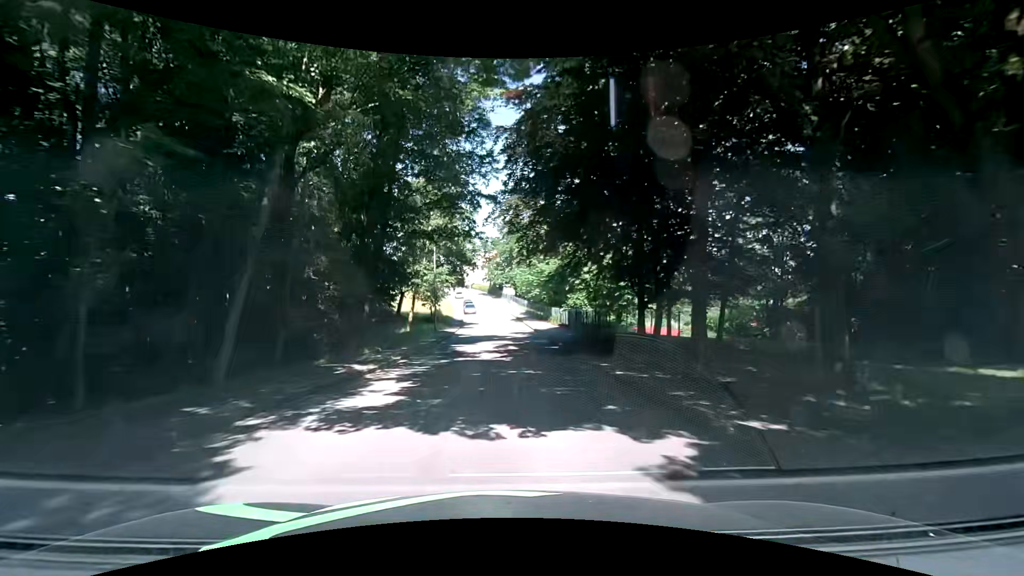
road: unclassified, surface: asphalt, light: Day
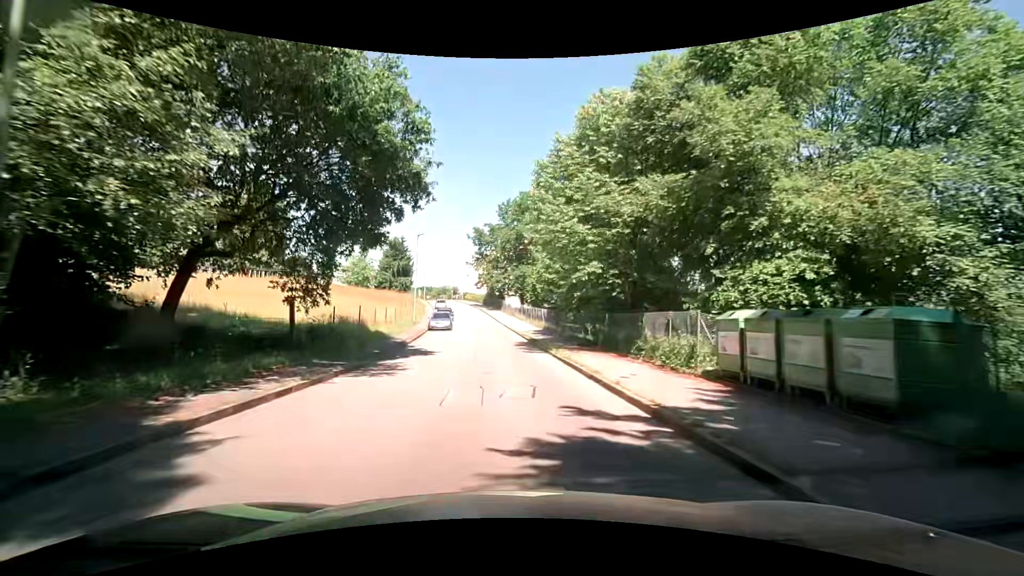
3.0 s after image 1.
(-0.1, +33.9) m; +1°
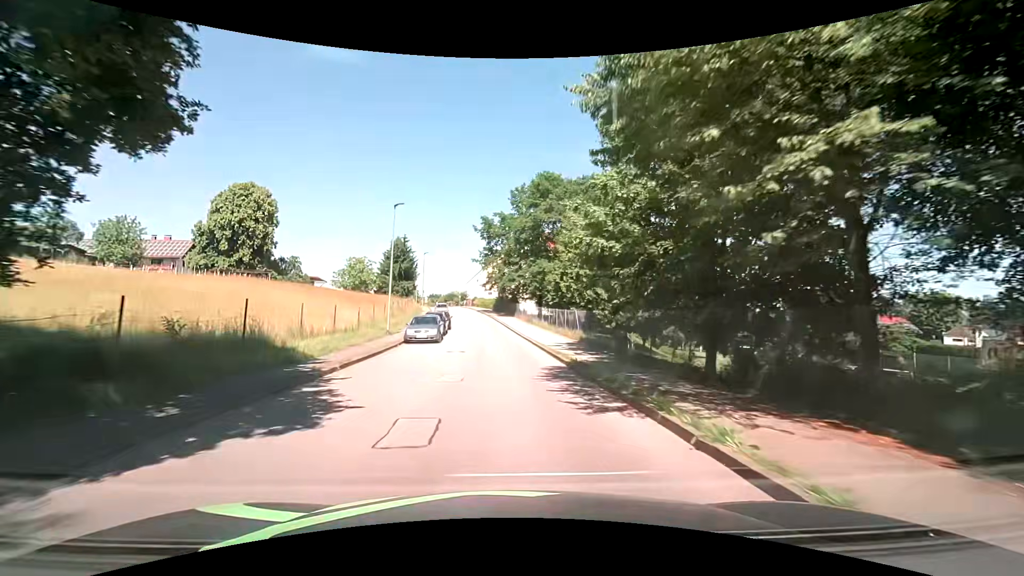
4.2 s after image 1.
(-0.4, +13.5) m; -2°
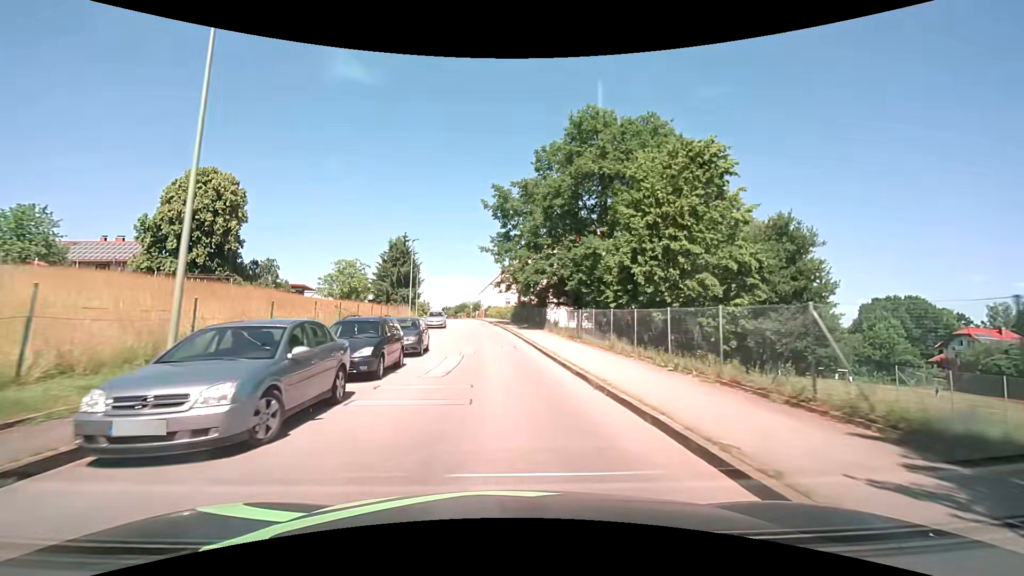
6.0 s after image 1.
(-0.5, +20.3) m; -3°
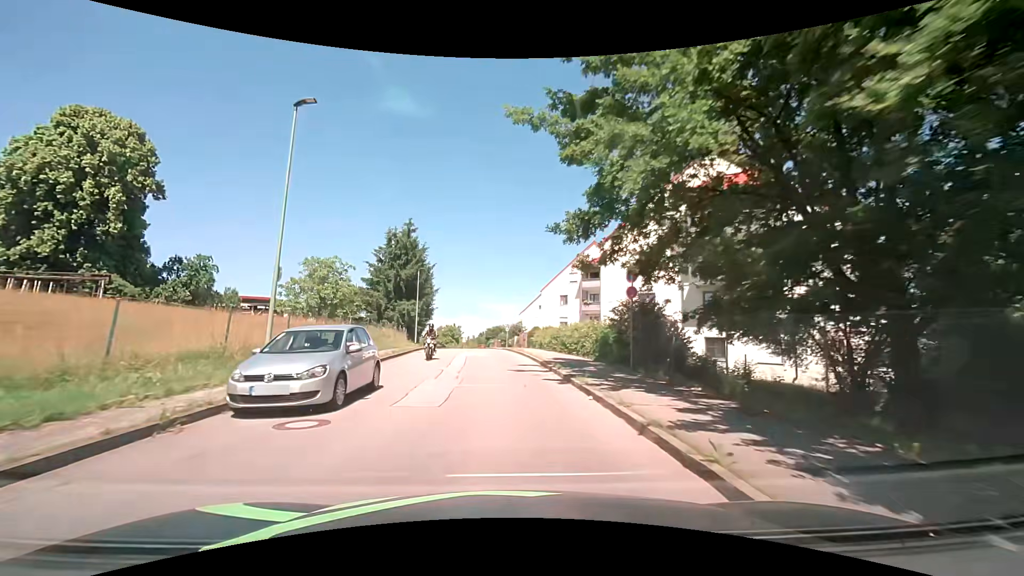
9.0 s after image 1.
(-1.2, +33.2) m; -5°
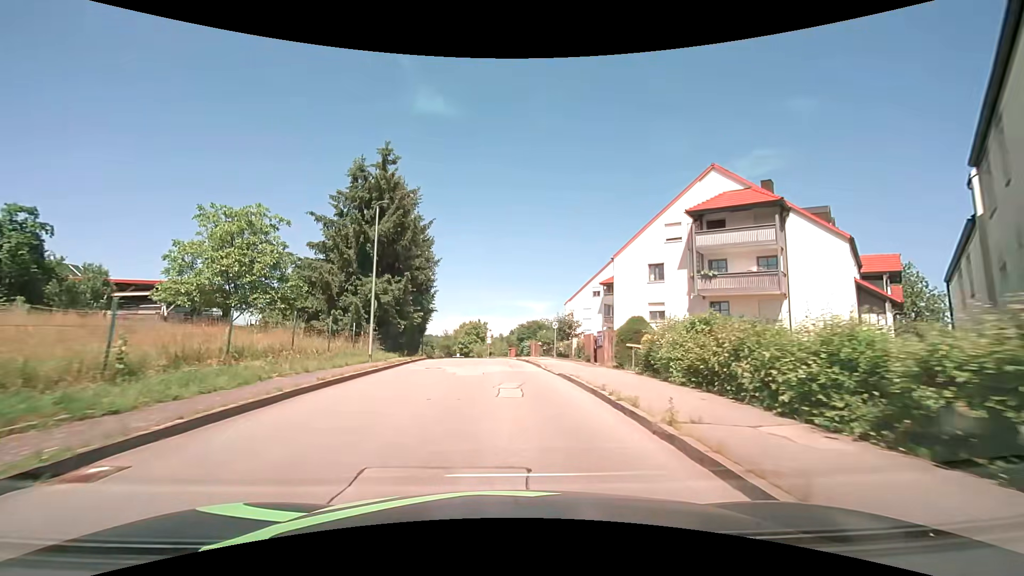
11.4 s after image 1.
(-0.9, +26.8) m; -3°
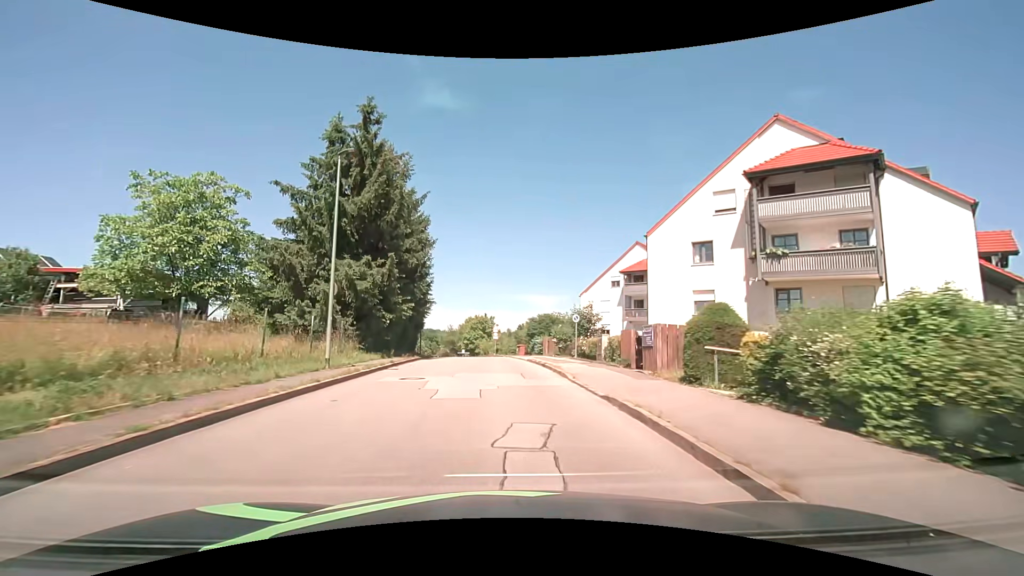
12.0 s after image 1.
(-0.1, +6.7) m; -1°
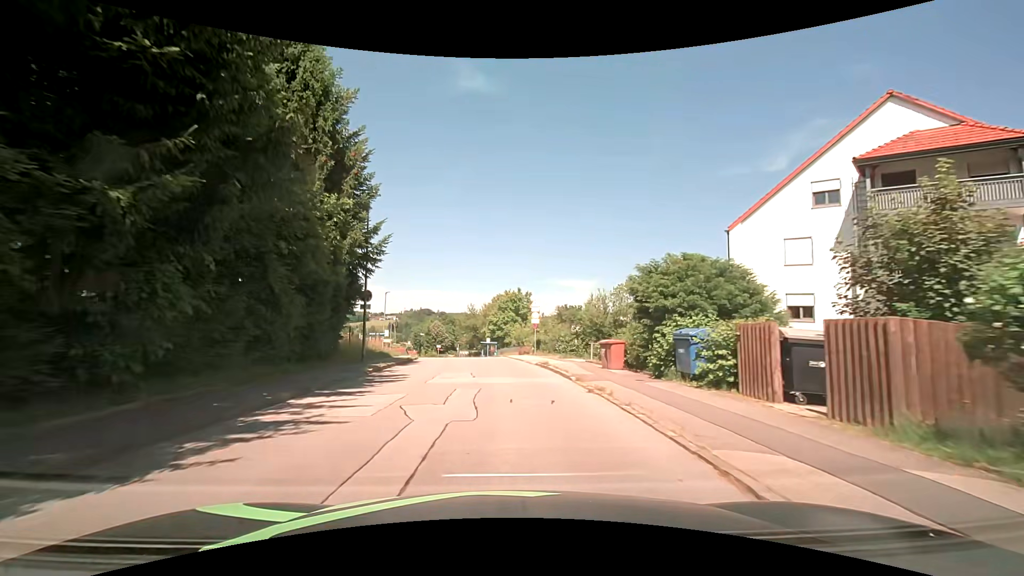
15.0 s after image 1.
(-0.8, +31.6) m; -3°
(0, +10) (0, +20) (-1, +30) (-2, +40) (-3, +50) (-5, +60) (-7, +69) (-10, +79) (-13, +89) (-16, +98) m
